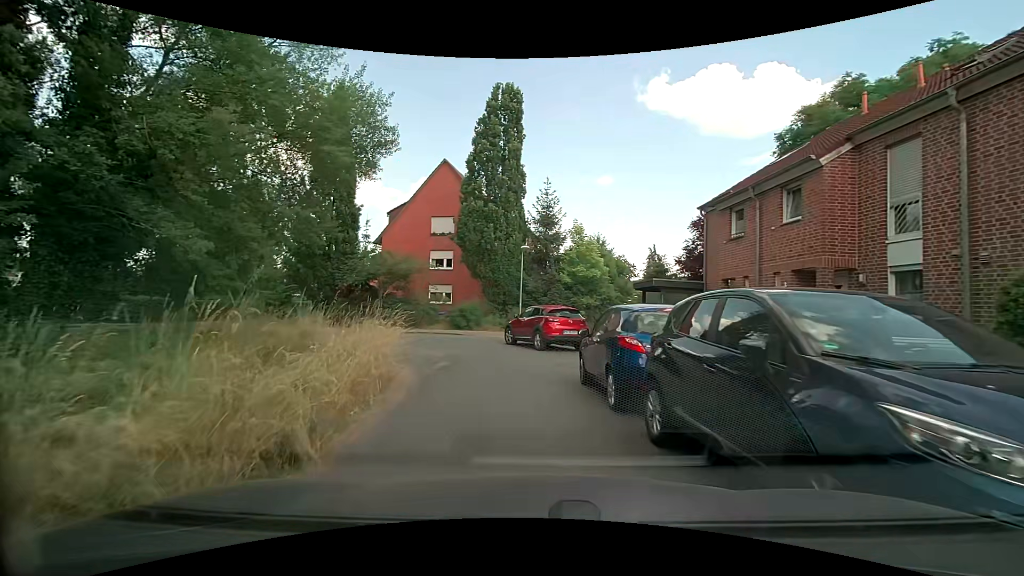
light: Day
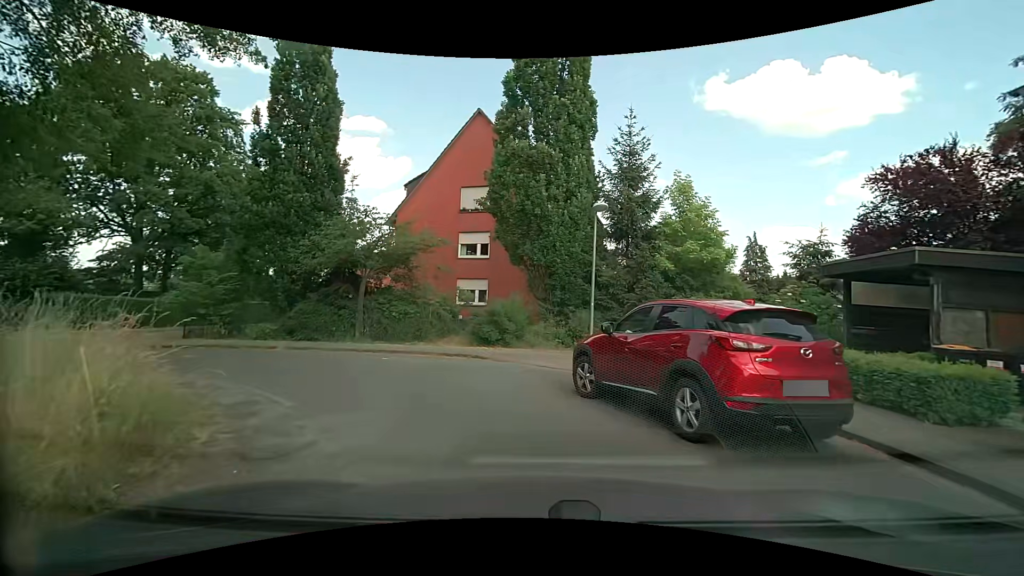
(-0.8, +11.2) m; -5°
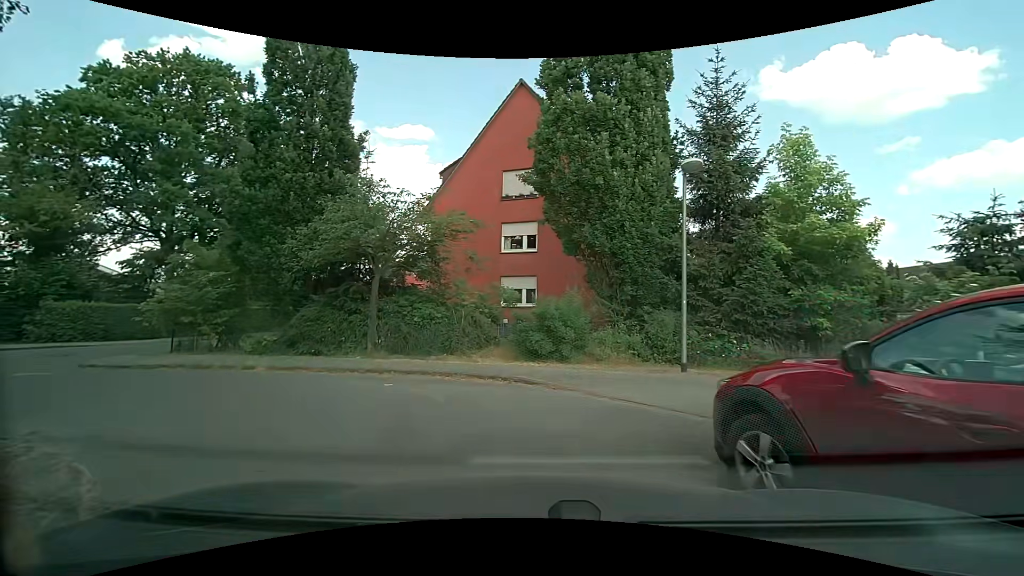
(-0.2, +4.2) m; -6°
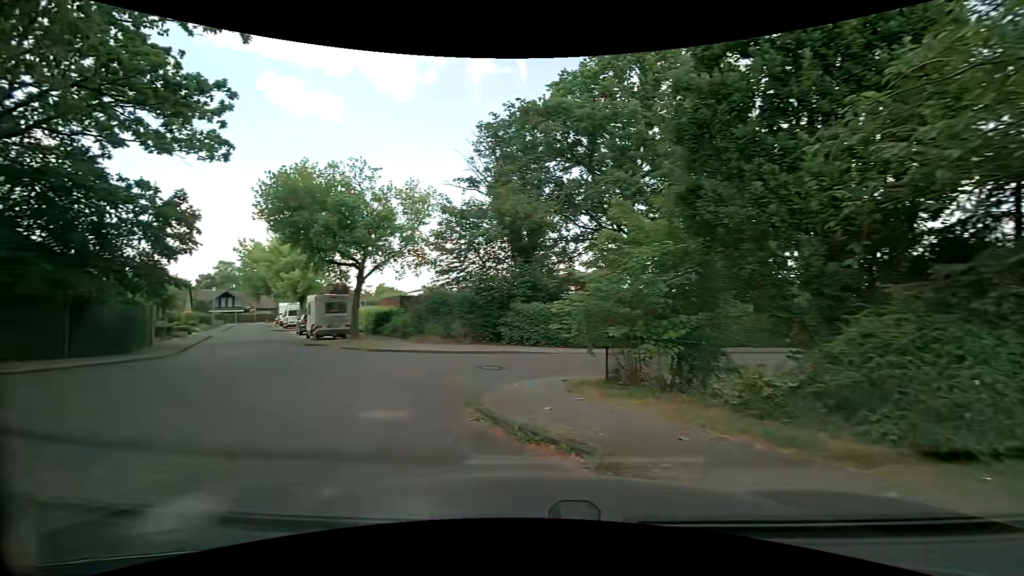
(-3.2, +8.5) m; -50°
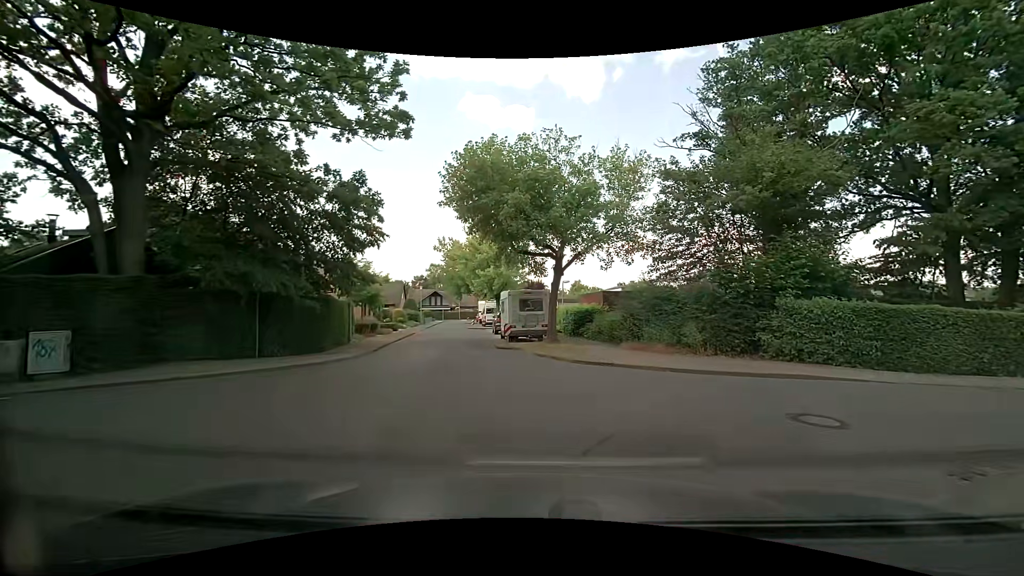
(-1.3, +5.2) m; -24°
